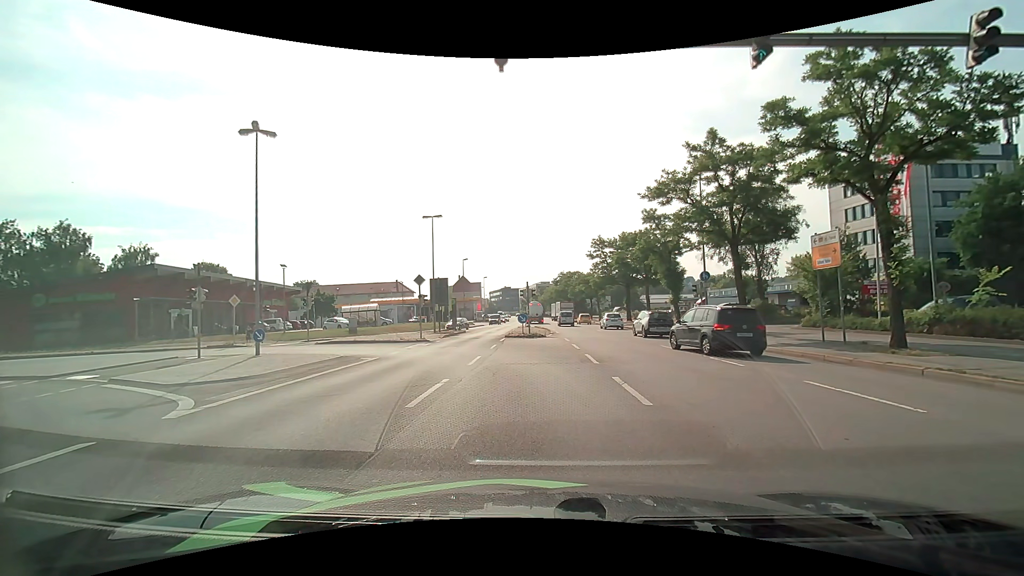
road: primary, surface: asphalt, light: Day
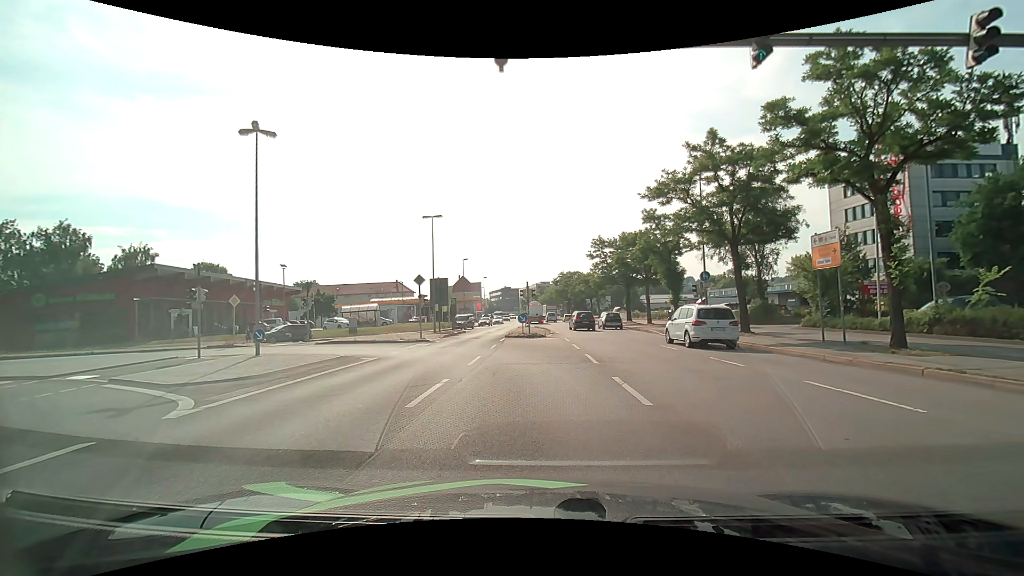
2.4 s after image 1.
(0.0, 0.0) m; 0°
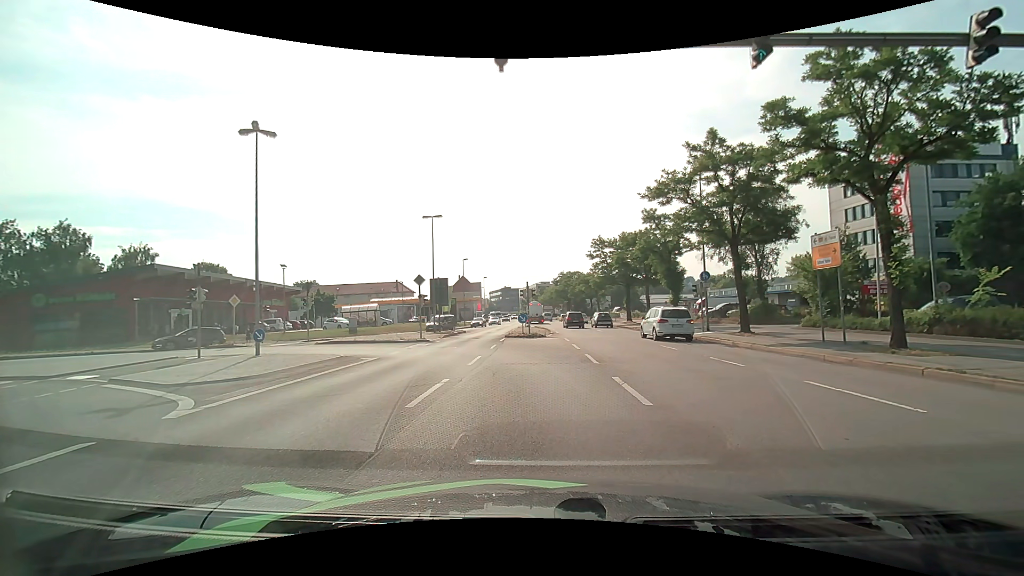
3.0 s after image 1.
(0.0, 0.0) m; 0°
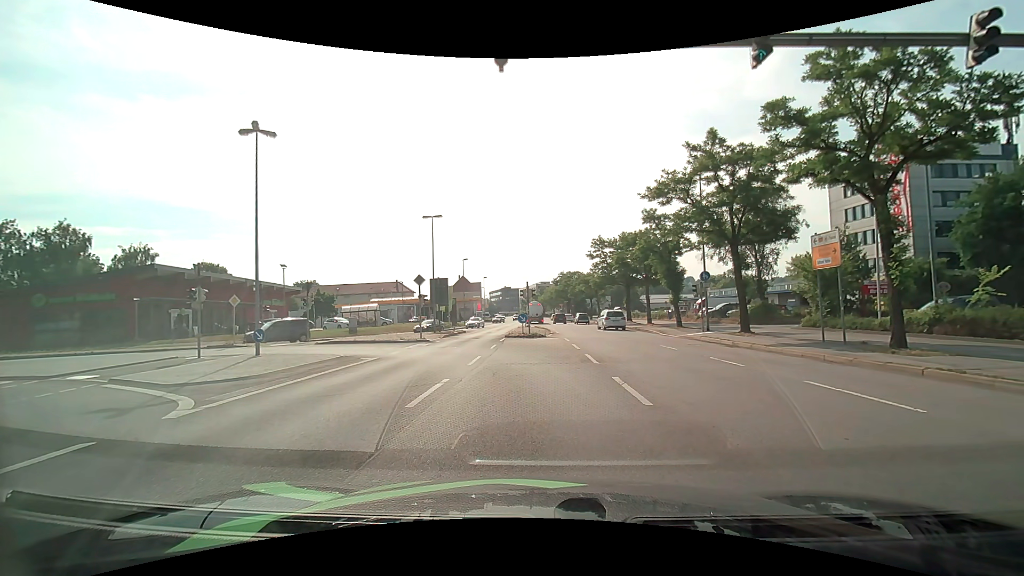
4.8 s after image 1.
(0.0, 0.0) m; 0°
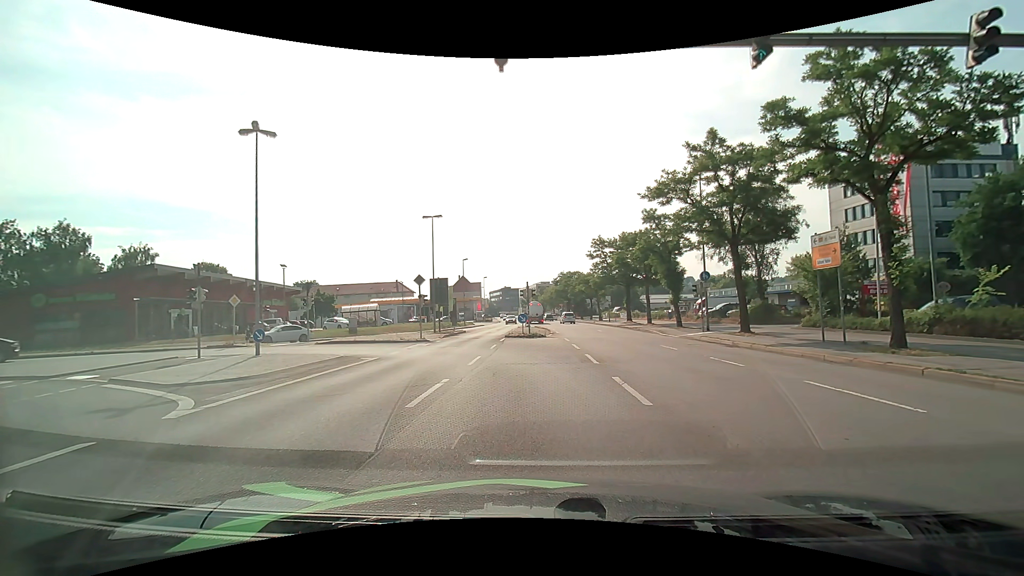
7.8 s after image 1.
(0.0, 0.0) m; 0°
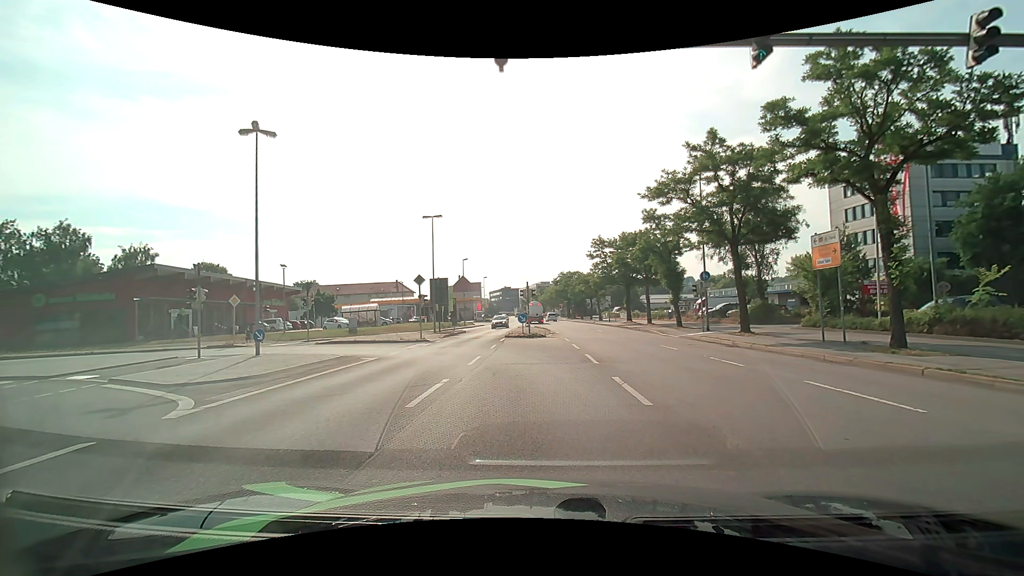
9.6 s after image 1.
(0.0, 0.0) m; 0°
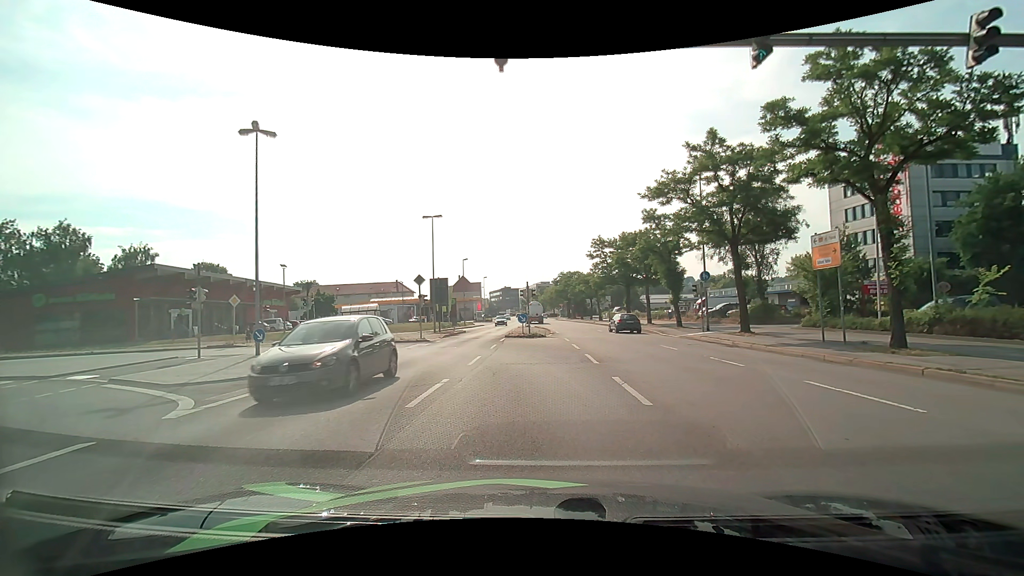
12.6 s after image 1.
(0.0, 0.0) m; 0°
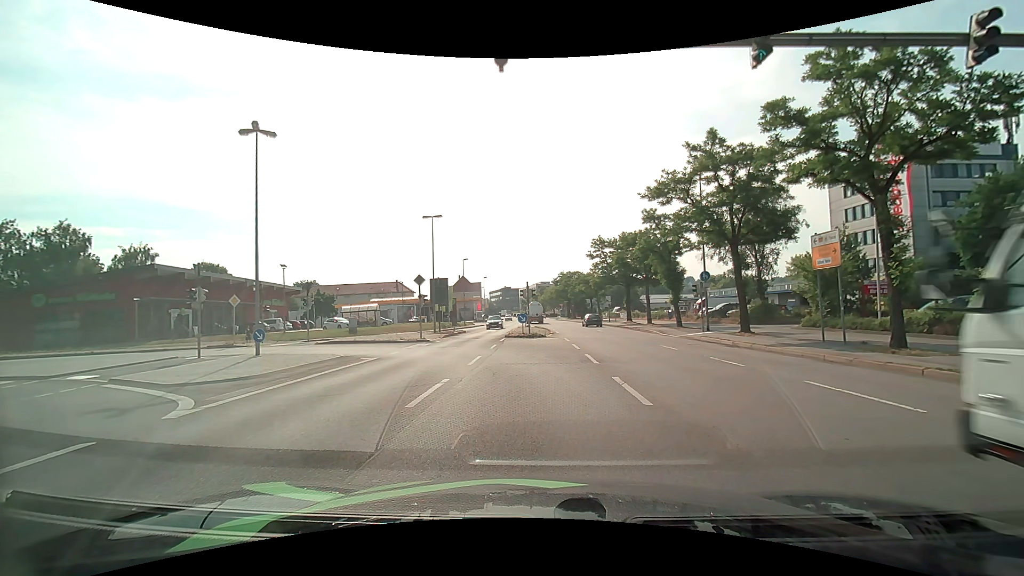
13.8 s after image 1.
(0.0, 0.0) m; 0°
